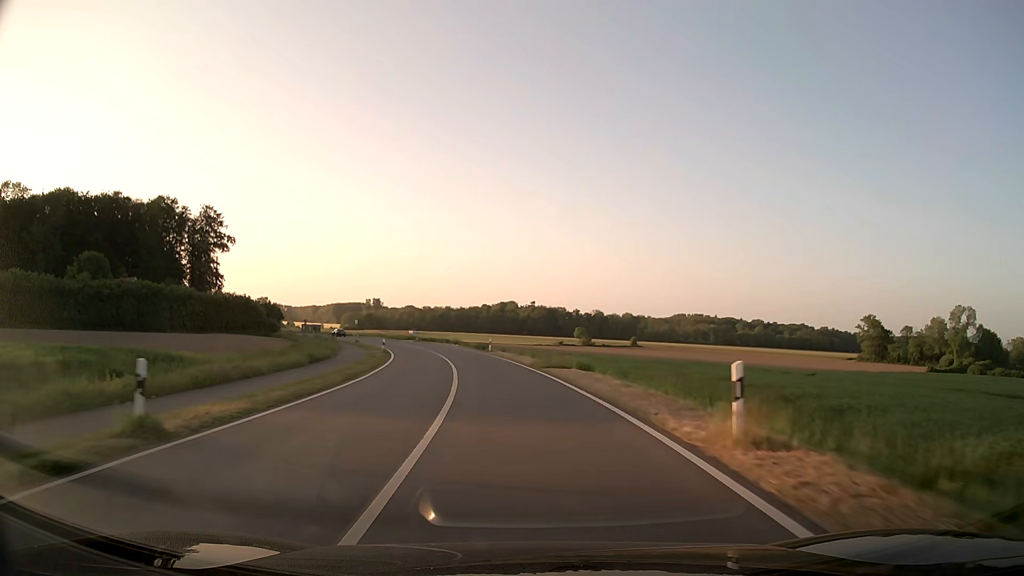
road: secondary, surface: asphalt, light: Day
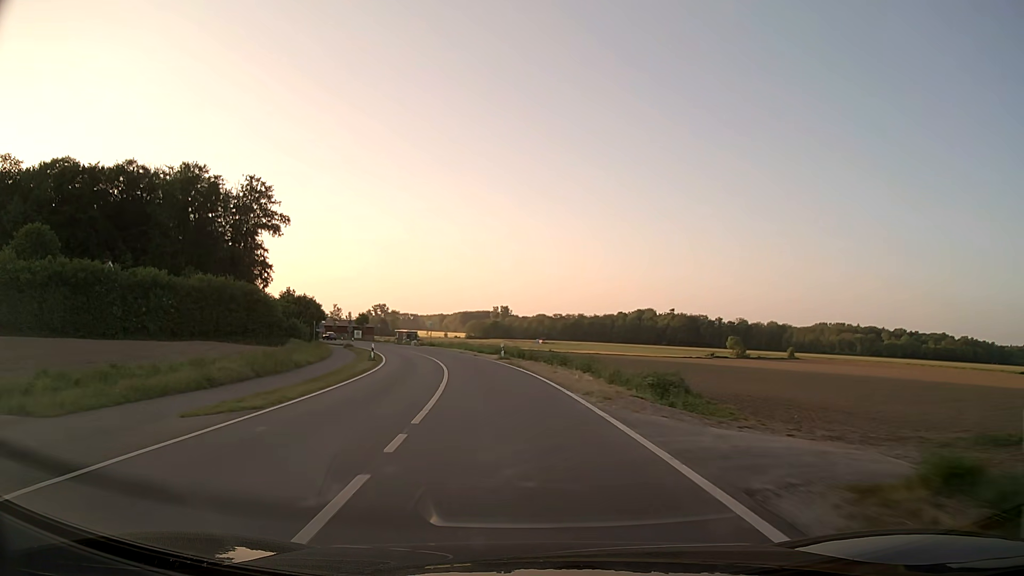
(-4.5, +46.2) m; -11°
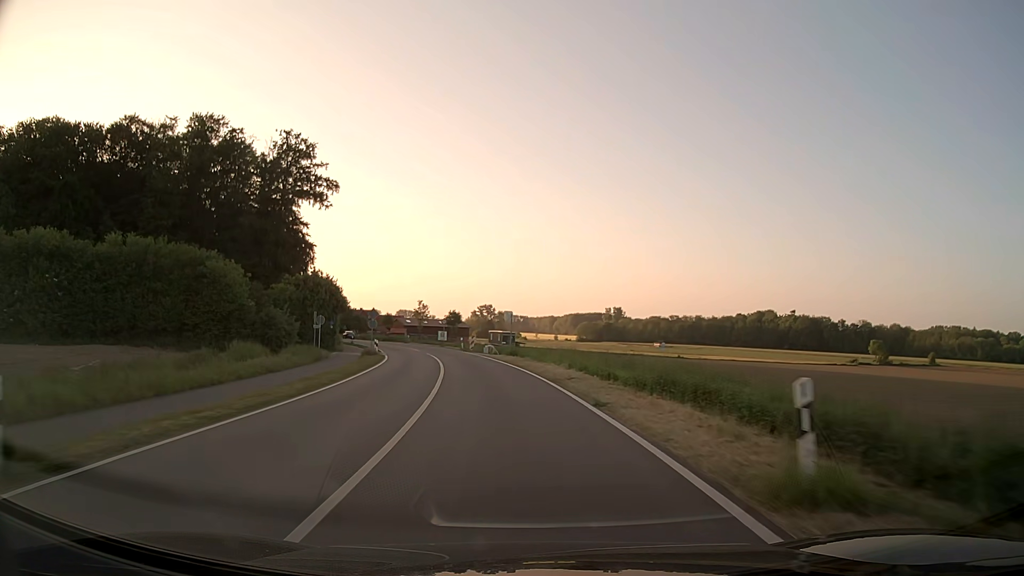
(-2.8, +34.7) m; -9°
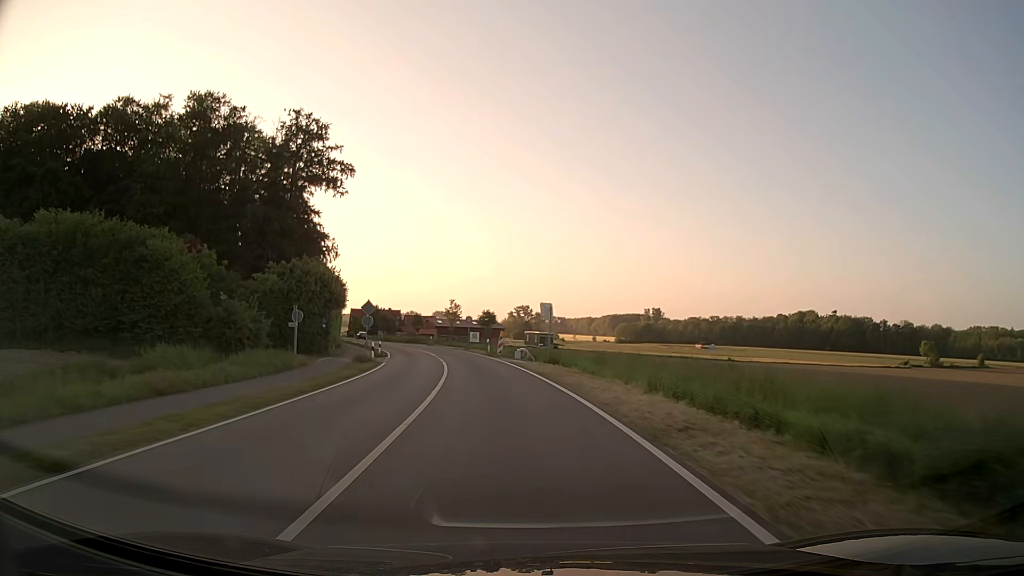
(-0.3, +11.6) m; -3°
